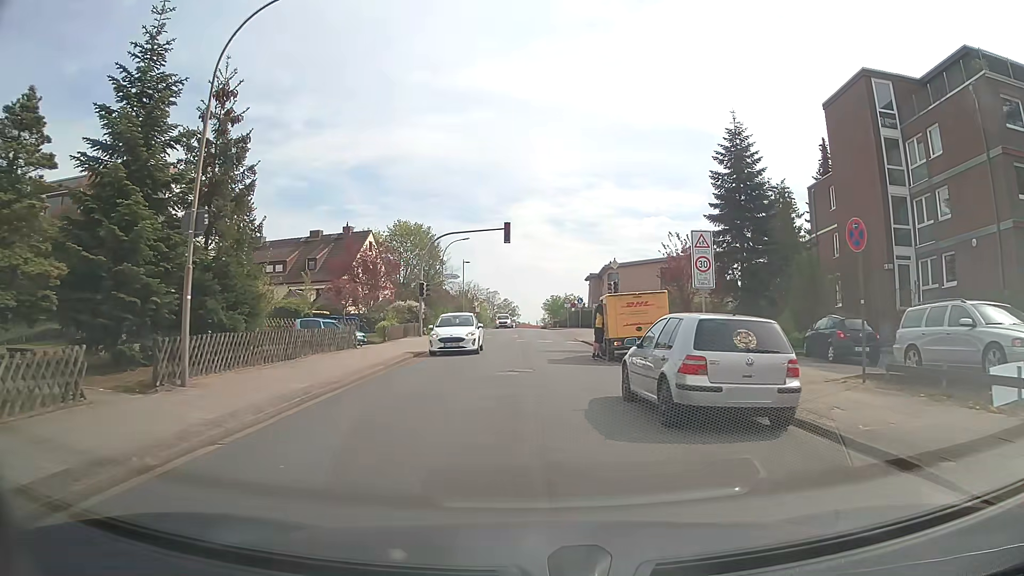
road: unclassified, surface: asphalt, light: Day
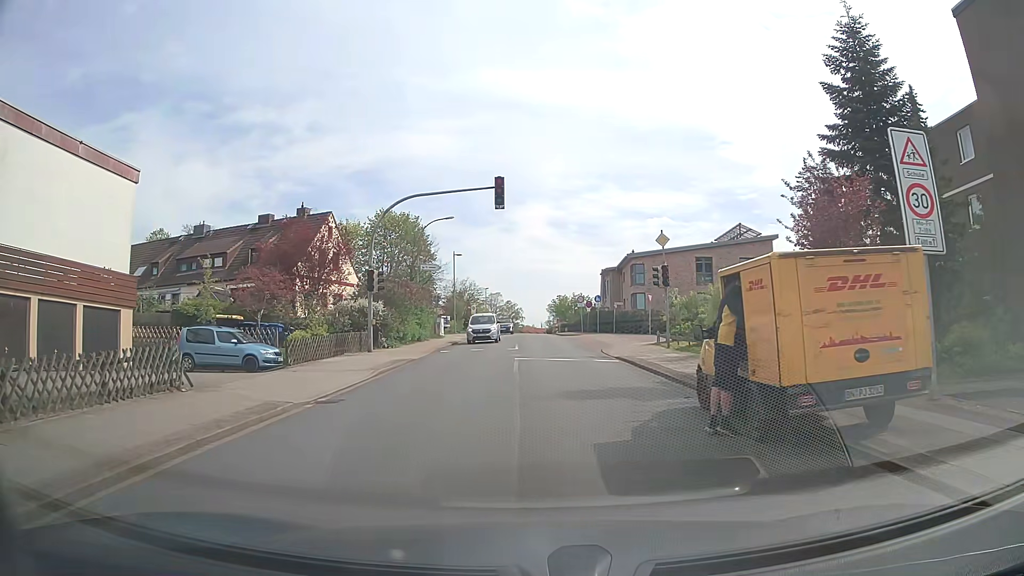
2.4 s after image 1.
(-0.1, +13.5) m; -1°
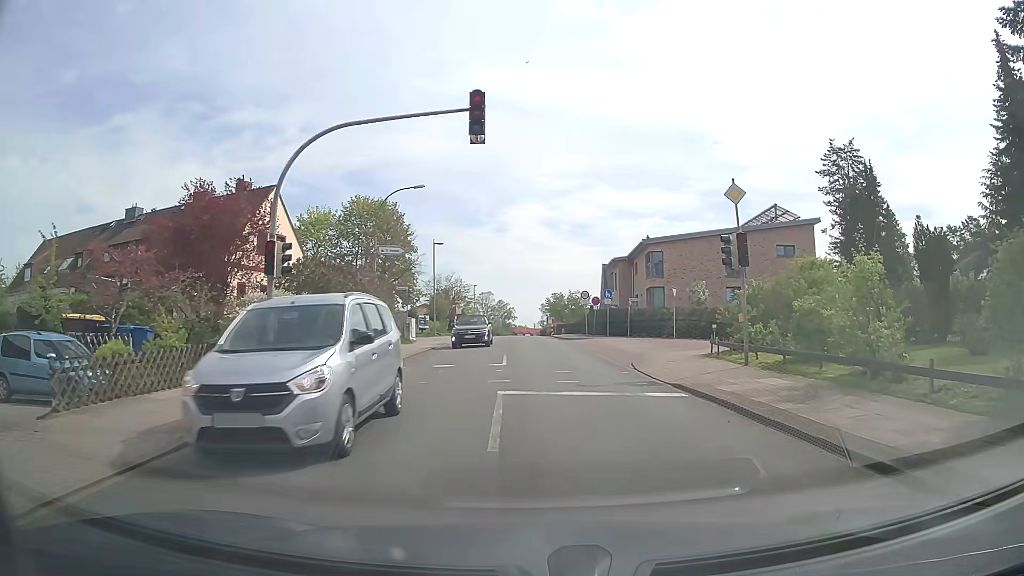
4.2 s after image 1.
(0.0, +10.2) m; +1°
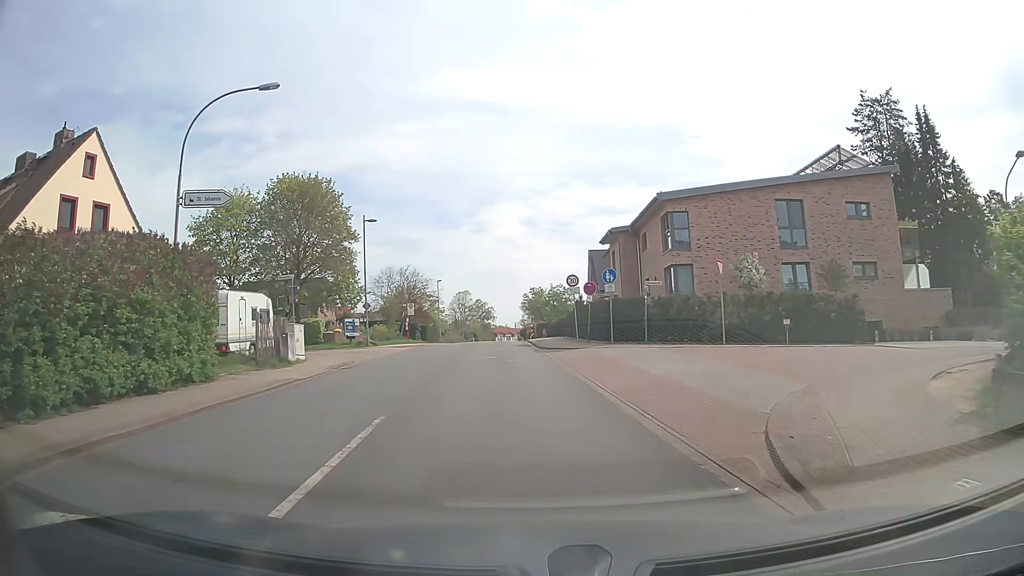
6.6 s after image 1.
(+1.0, +15.7) m; +2°
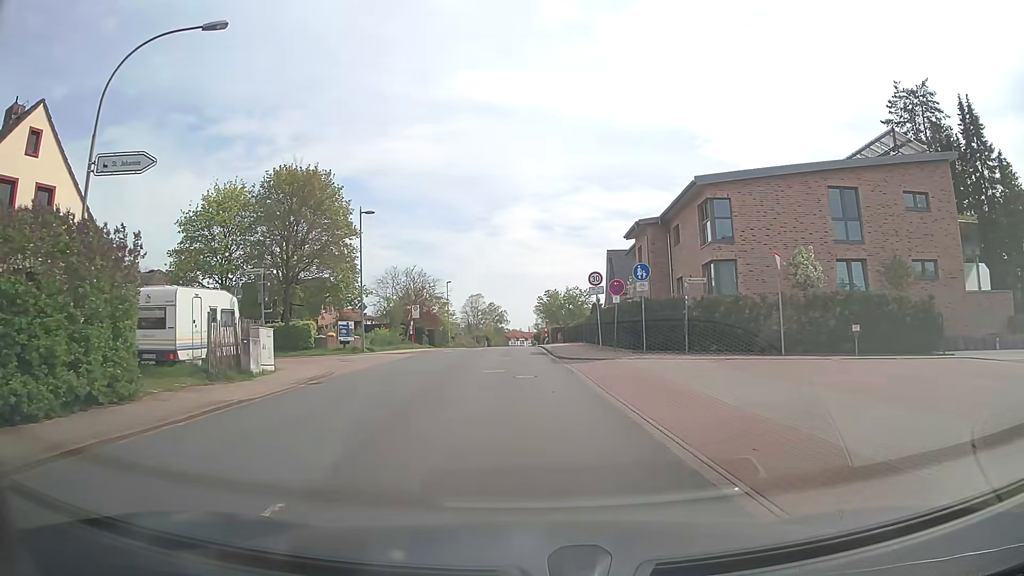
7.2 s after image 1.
(-0.1, +4.5) m; -2°
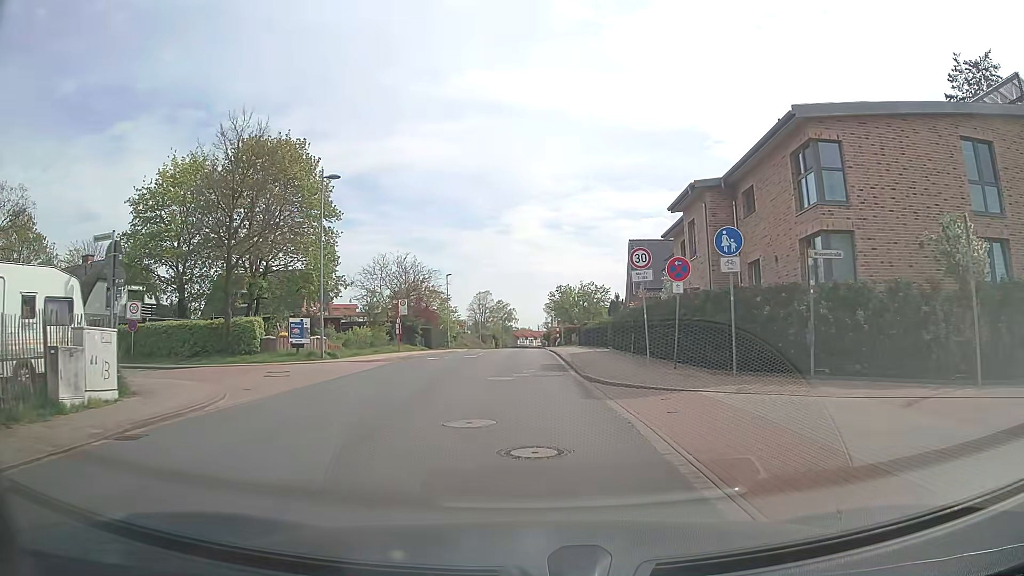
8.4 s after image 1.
(0.0, +9.1) m; -1°
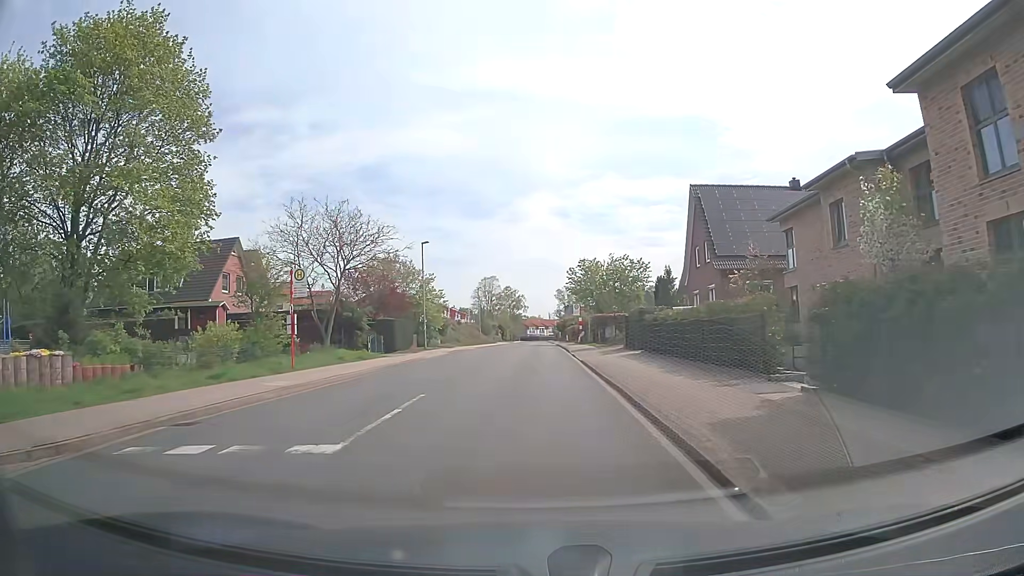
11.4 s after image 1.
(-0.2, +21.9) m; 0°
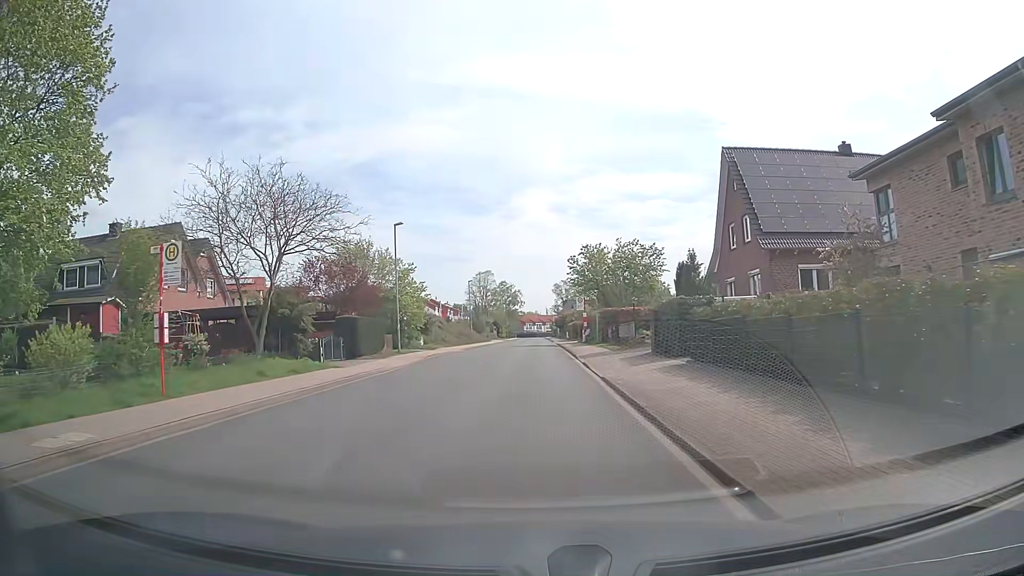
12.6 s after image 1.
(0.0, +8.5) m; -1°
(0, +10) (0, +20) (0, +30) (0, +40) (+1, +50) (+1, +60) (+1, +70) (+1, +80) (+1, +90) (+2, +100) m
